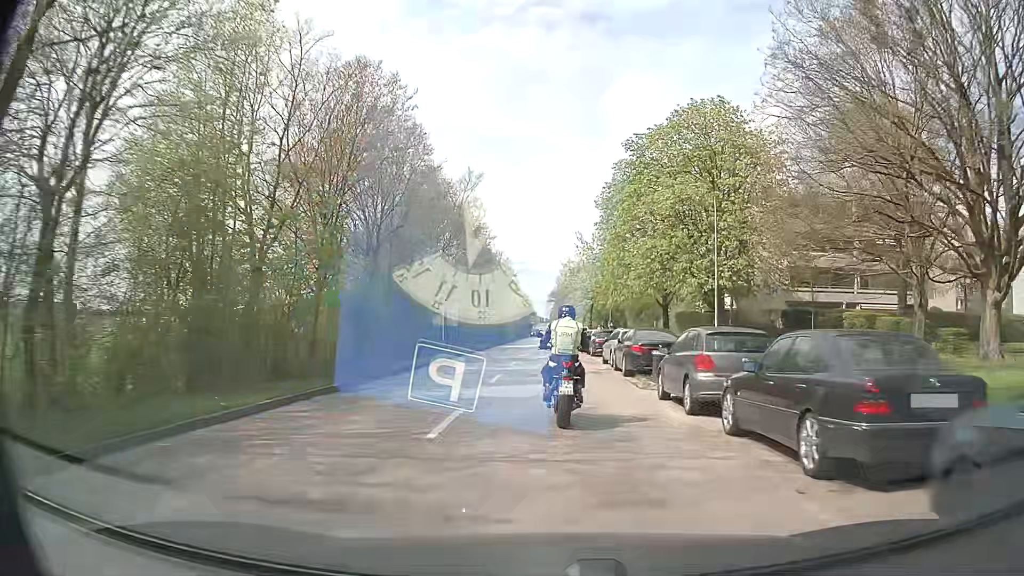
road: secondary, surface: asphalt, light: Day
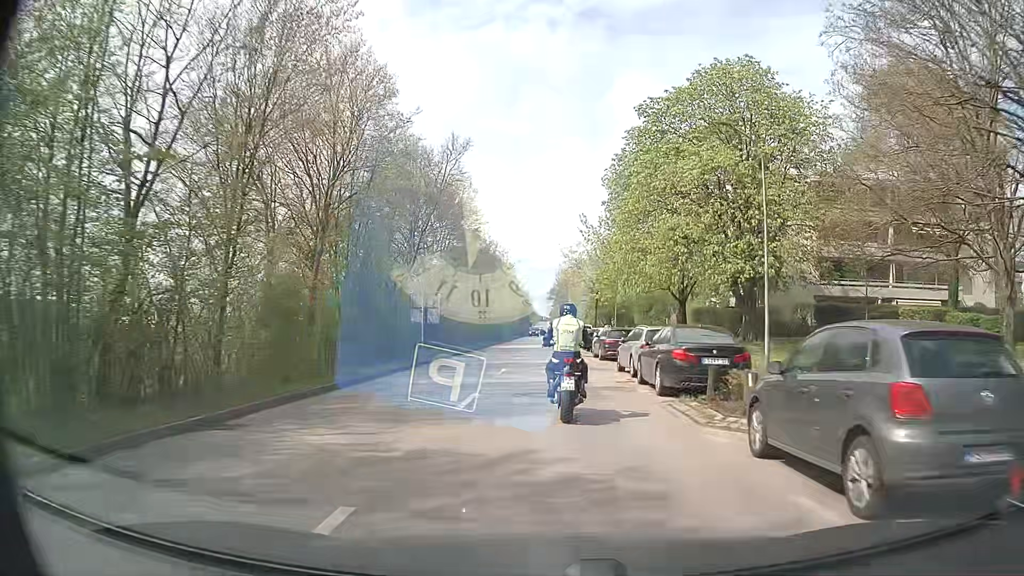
(0.0, +6.4) m; 0°
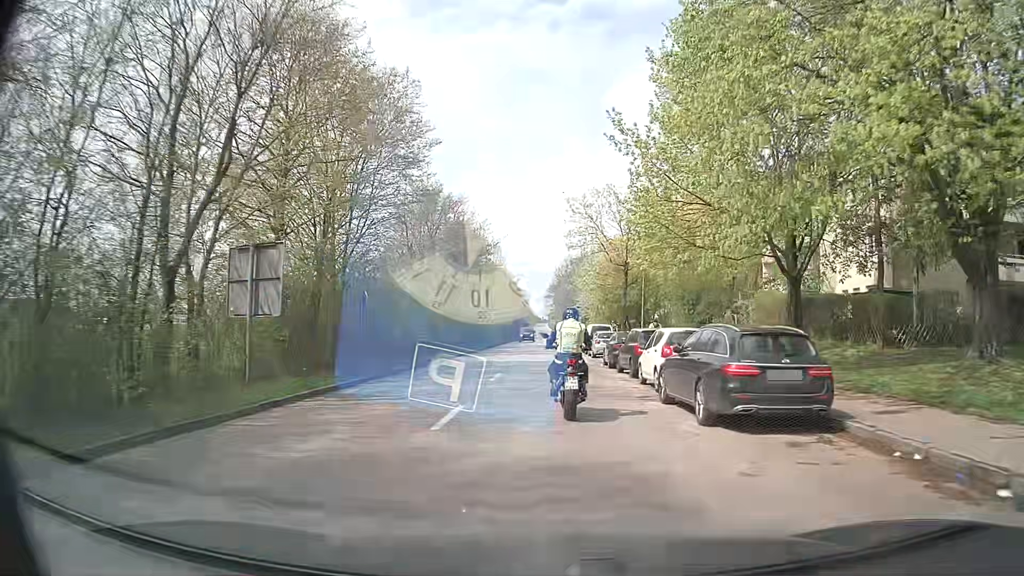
(0.0, +20.0) m; 0°
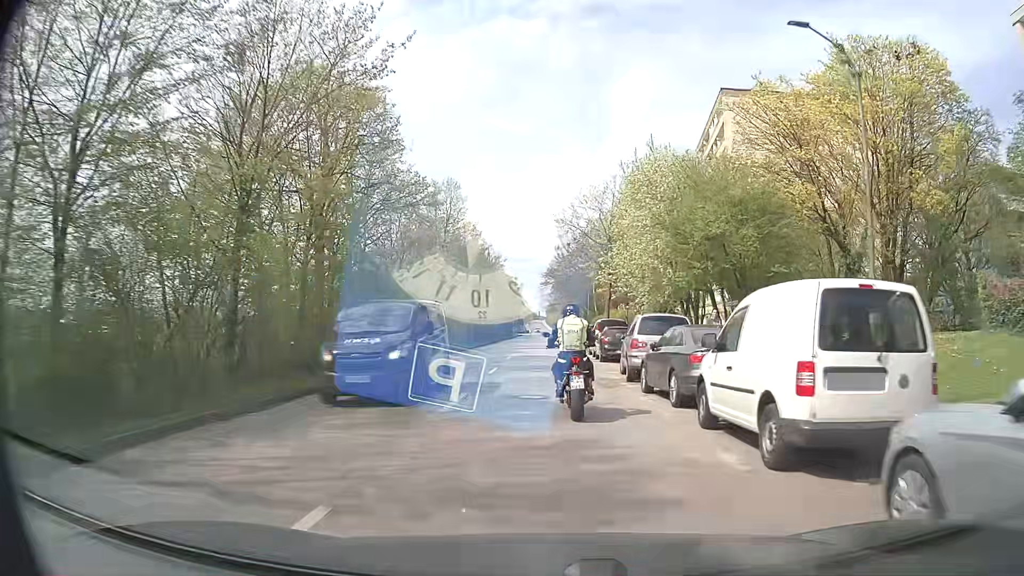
(+0.2, +34.3) m; 0°
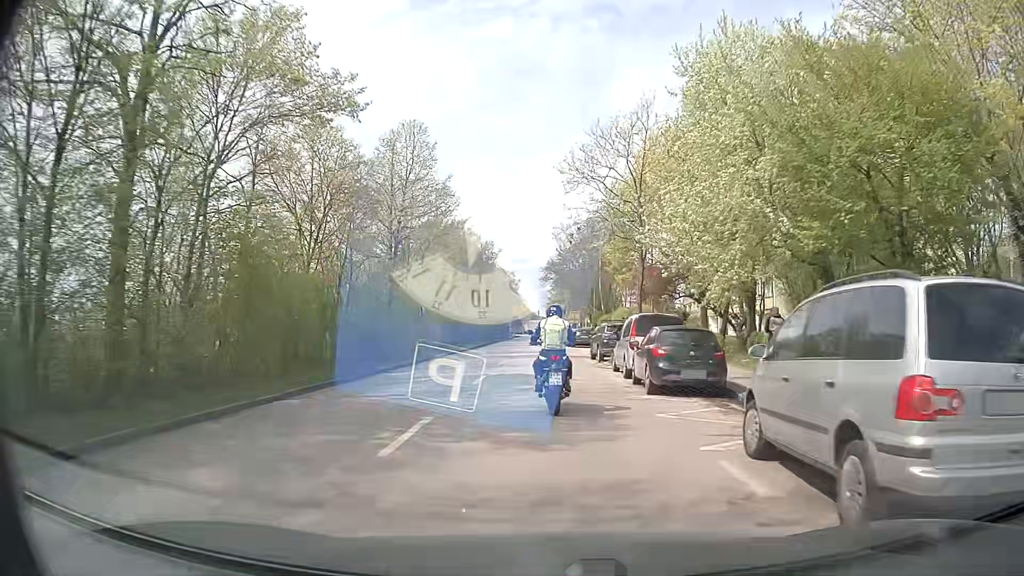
(+0.1, +13.0) m; 0°
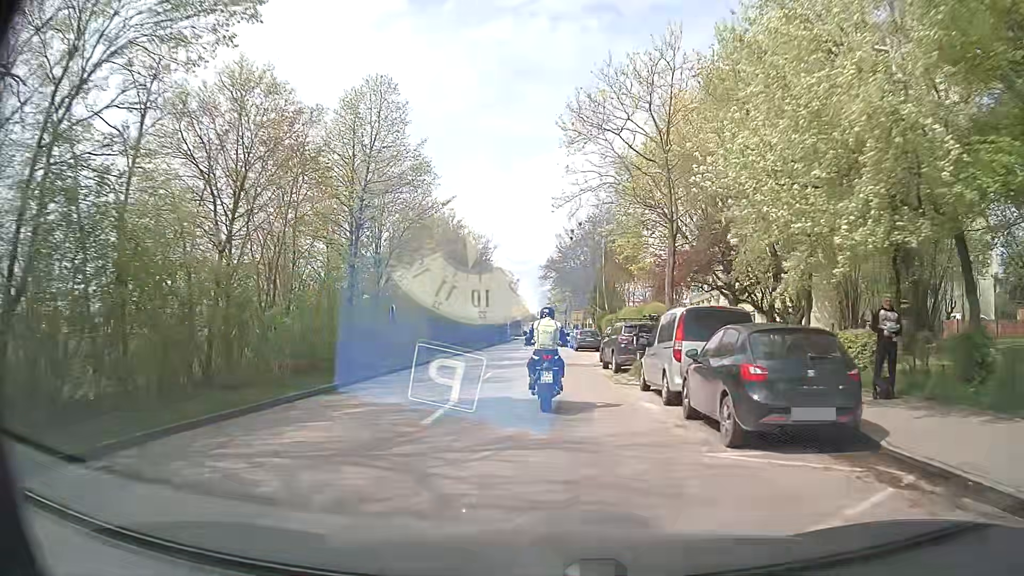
(0.0, +6.3) m; 0°
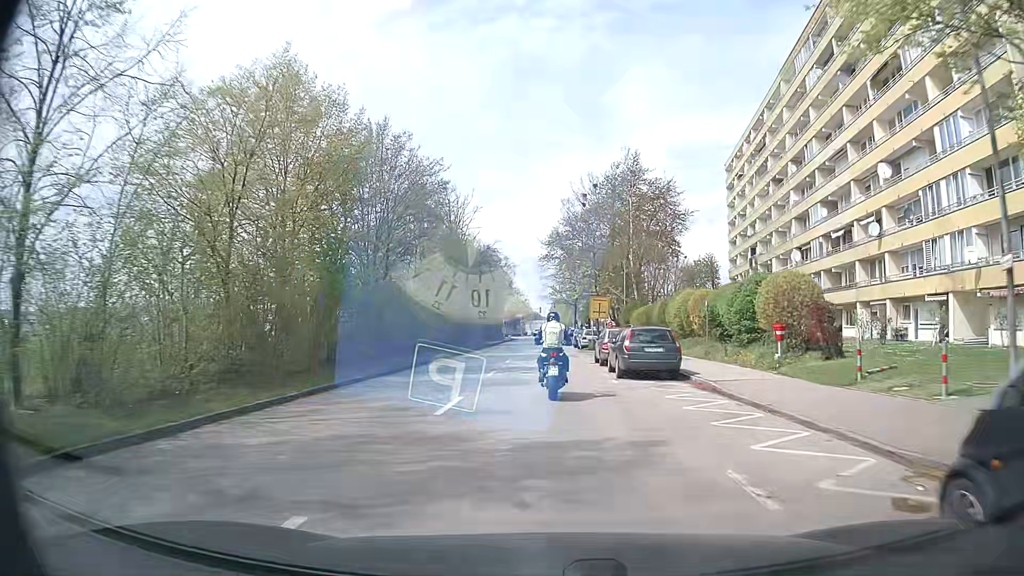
(-0.1, +26.2) m; -1°
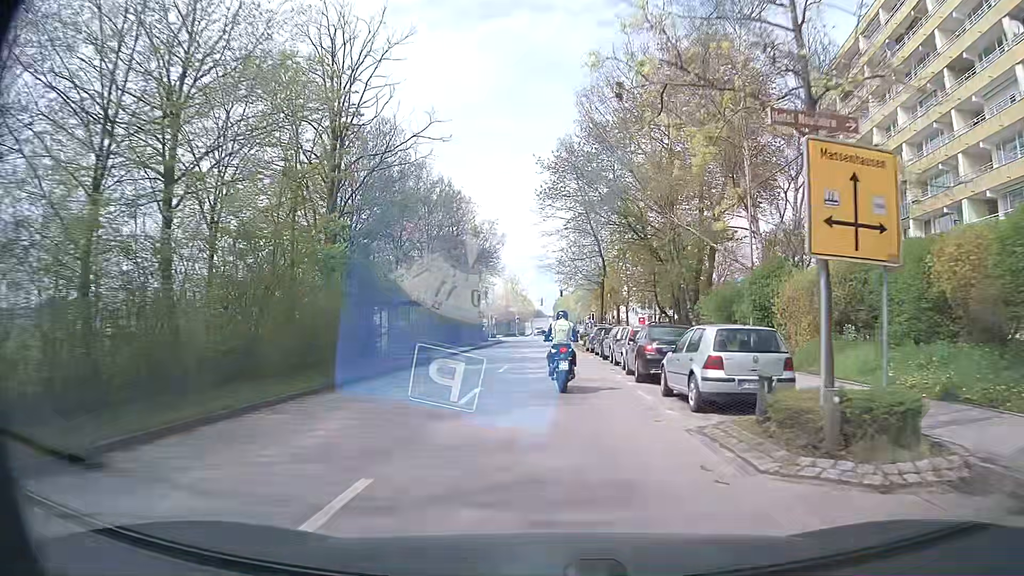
(+0.3, +35.0) m; 0°
